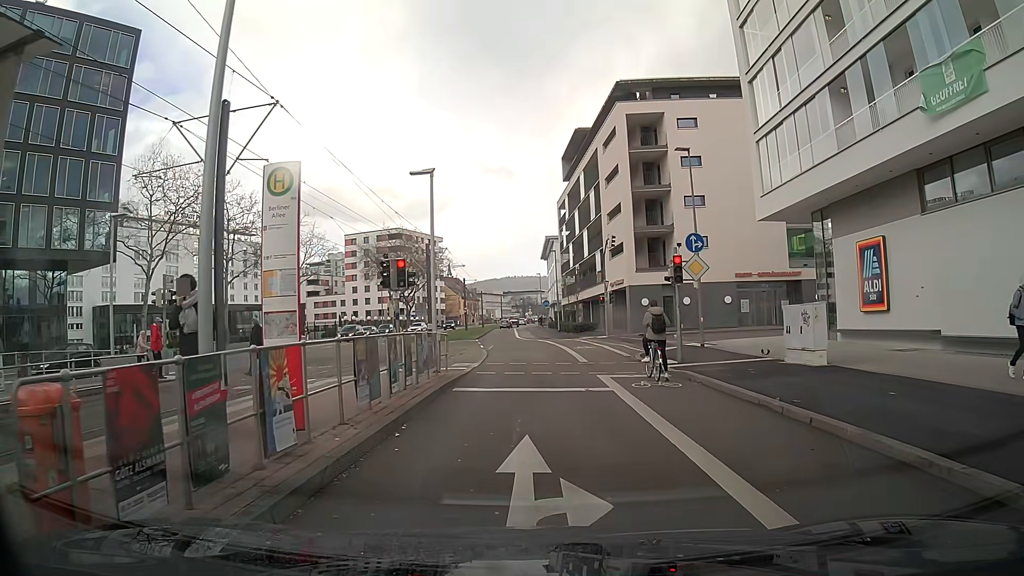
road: secondary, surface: asphalt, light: Day
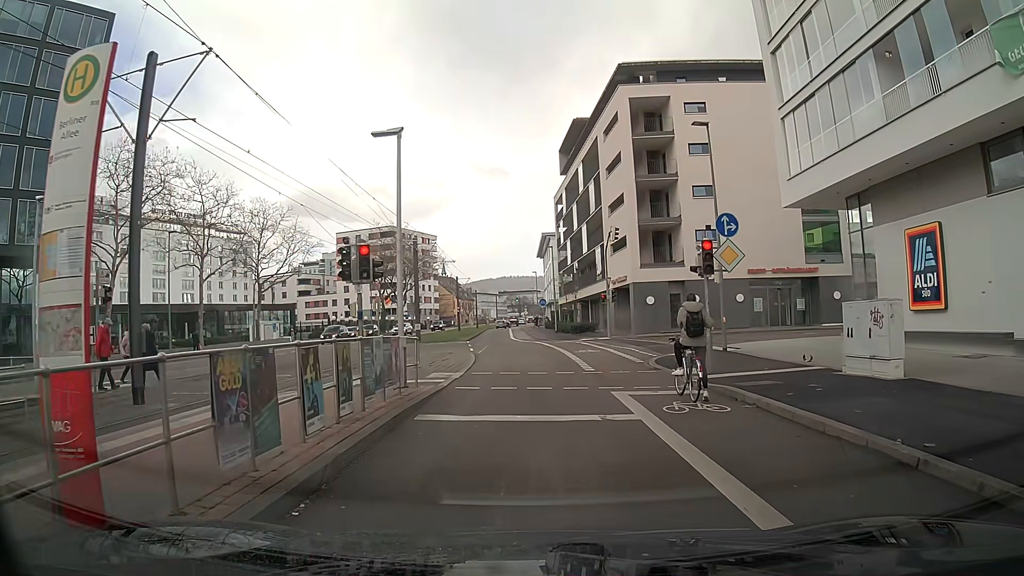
(0.0, +3.8) m; 0°
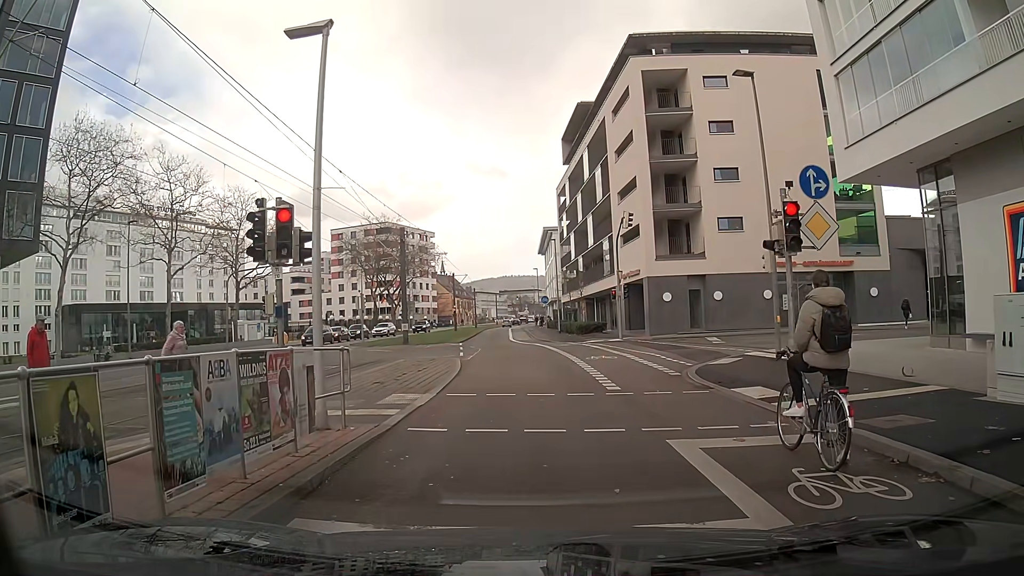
(0.0, +5.1) m; 0°
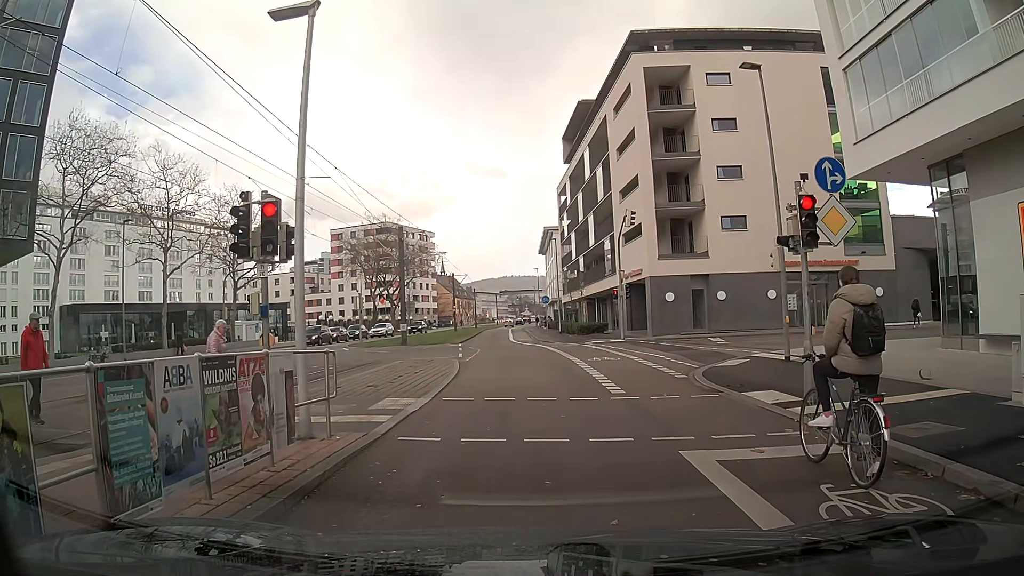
(0.0, +0.6) m; 0°
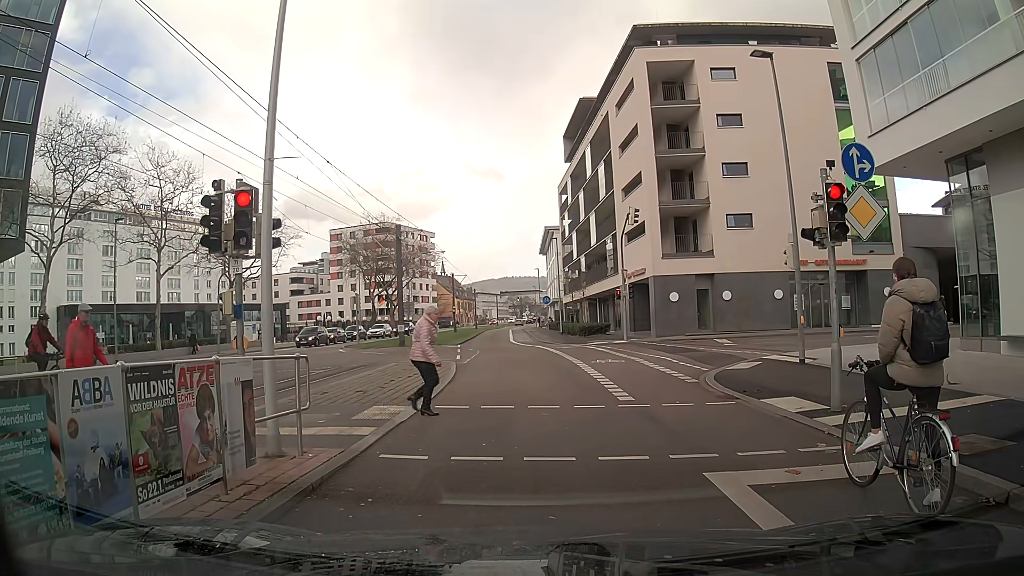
(0.0, +0.9) m; 0°
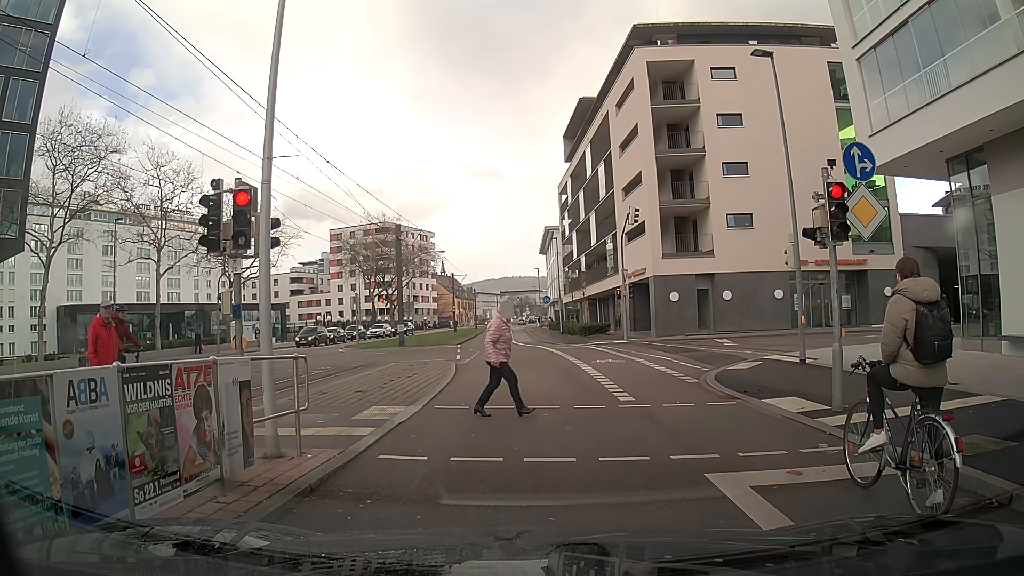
(0.0, +0.1) m; 0°
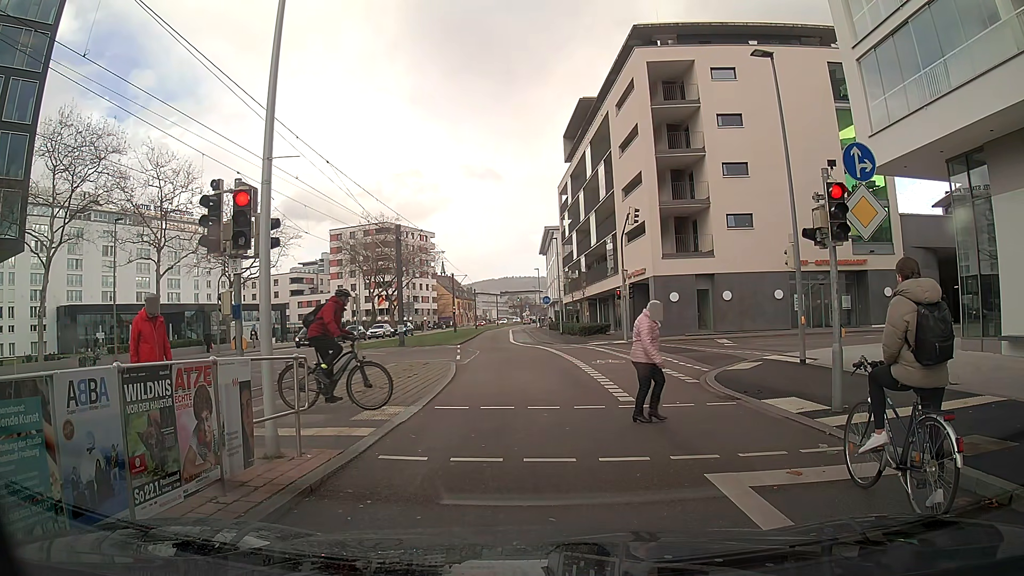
(0.0, 0.0) m; 0°
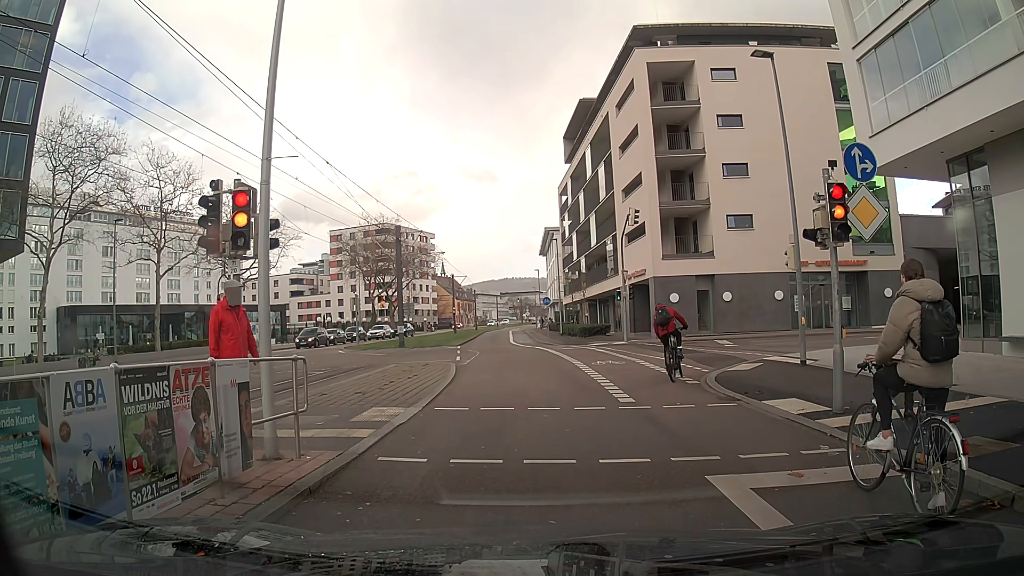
(0.0, 0.0) m; 0°
(0, +10) (-1, +20) (-2, +30) (-2, +40) (-3, +50) (-4, +60) (-4, +70) (-4, +80) (-5, +90) (-5, +100) m
